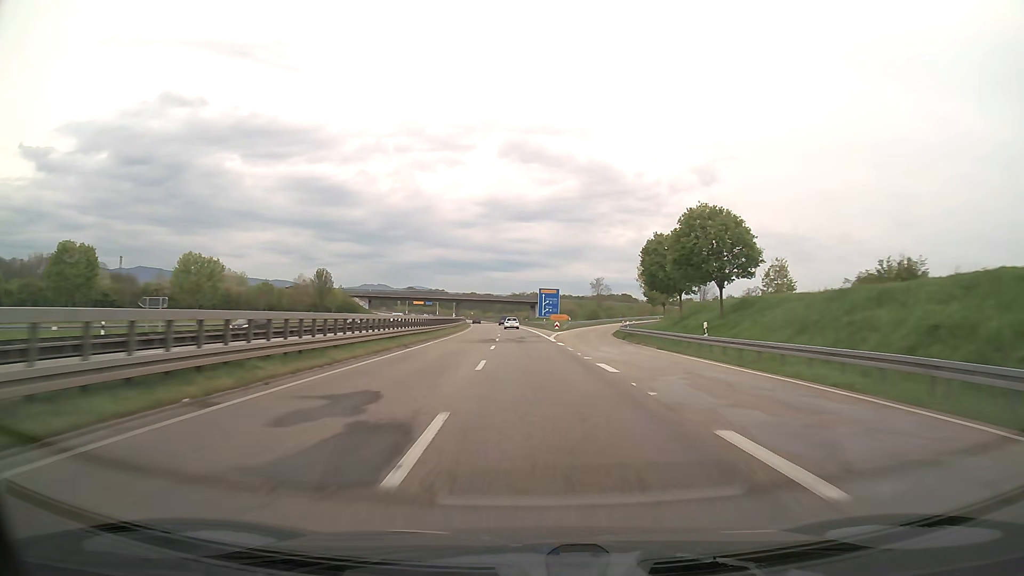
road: trunk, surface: asphalt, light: Day
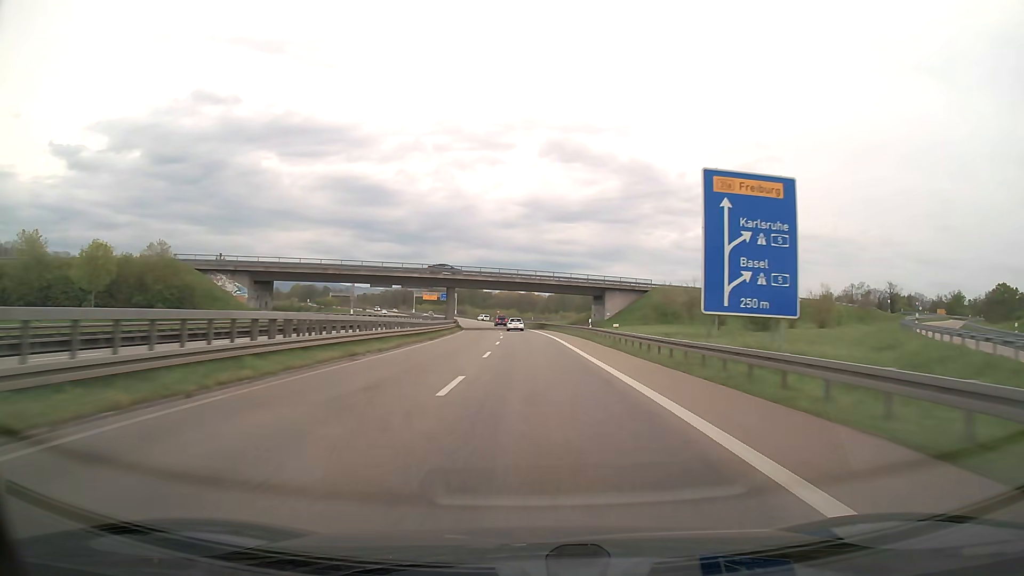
(-2.7, +89.2) m; -3°
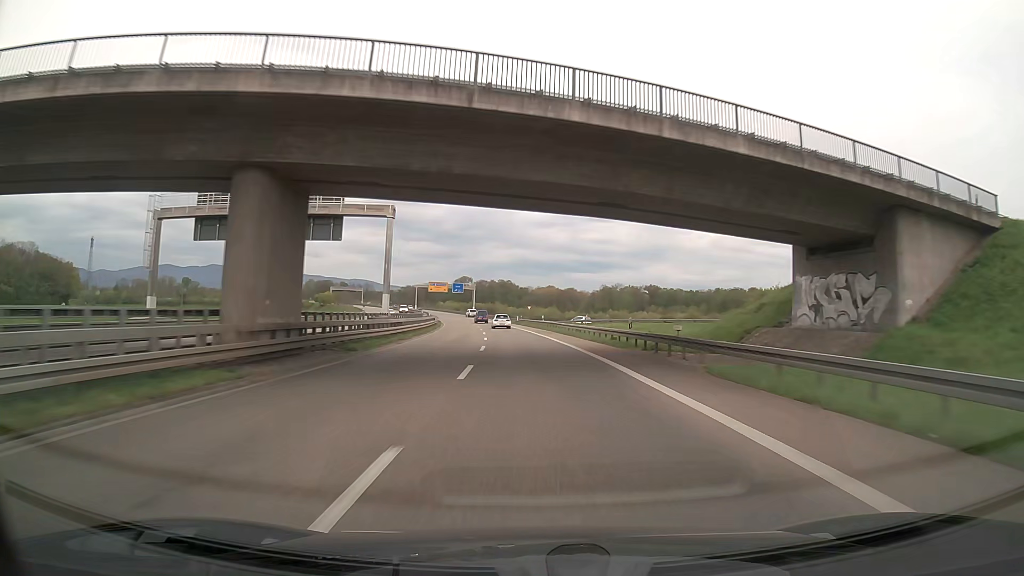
(-1.9, +68.5) m; -3°
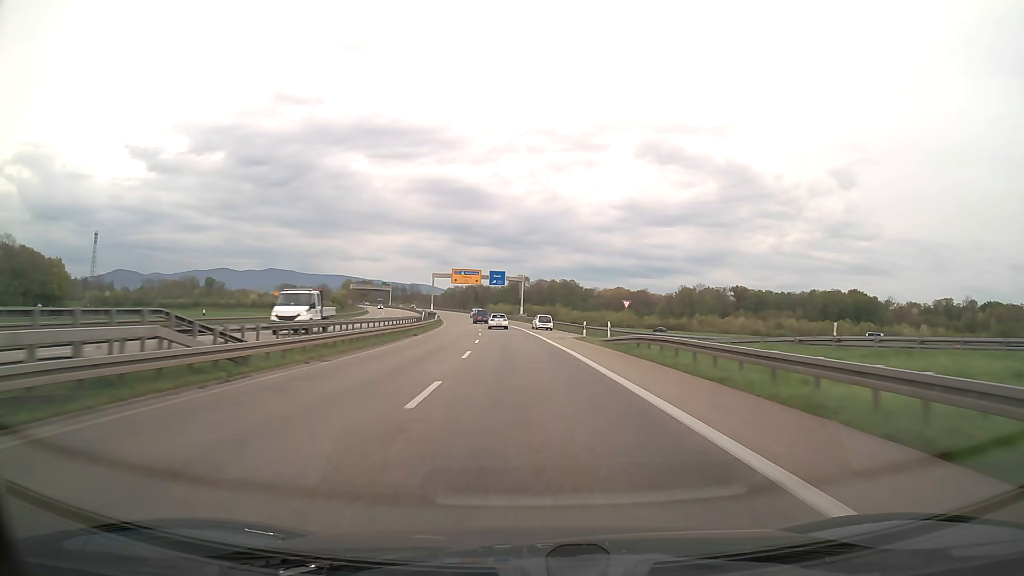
(-3.0, +64.2) m; -5°
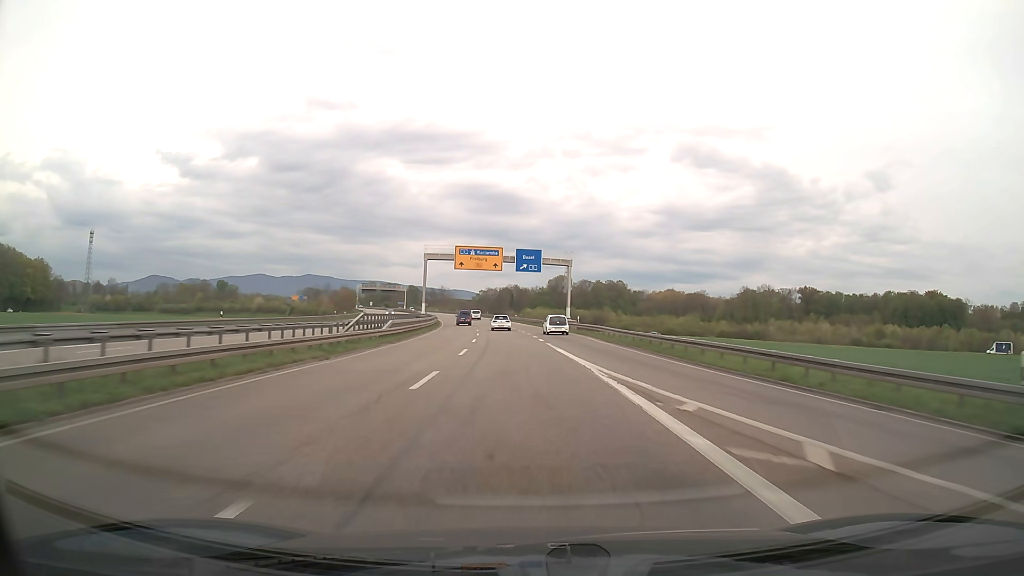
(-1.4, +45.3) m; -3°
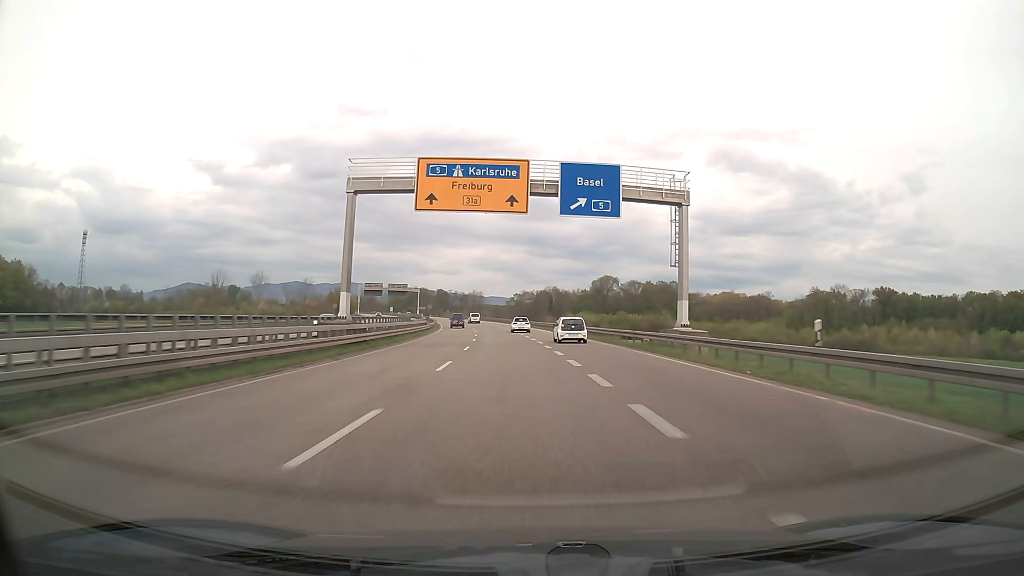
(-1.2, +42.7) m; -3°
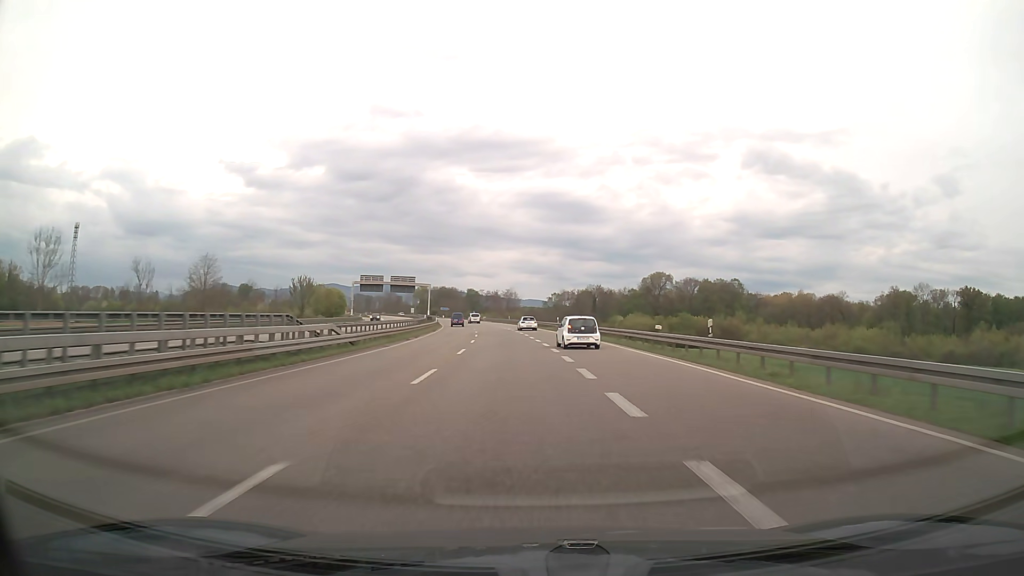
(-1.1, +39.9) m; -3°
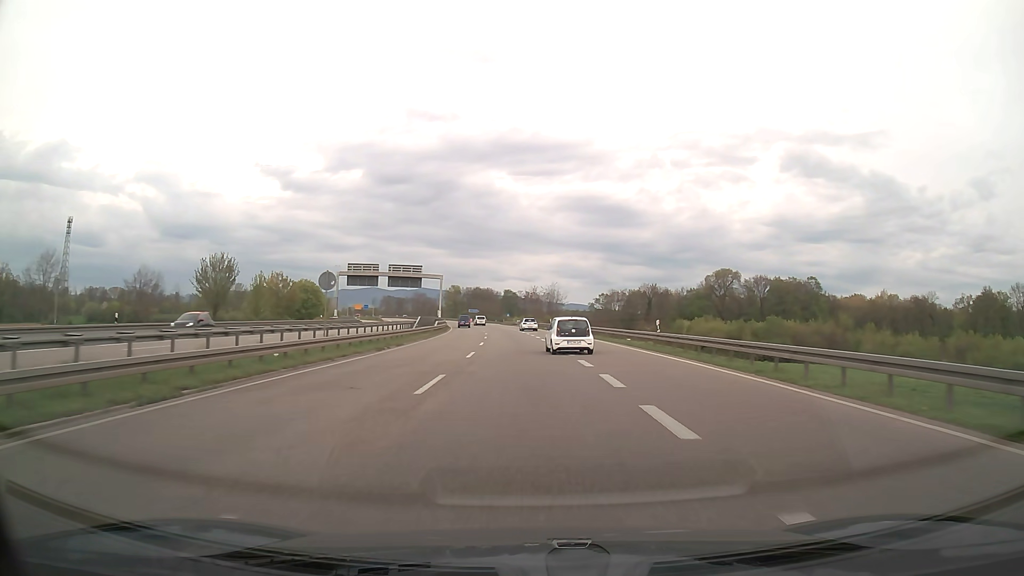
(-1.3, +37.7) m; -4°
(0, +10) (0, +20) (-1, +30) (-1, +40) (-2, +50) (-2, +60) (-3, +70) (-4, +80) (-5, +90) (-6, +100) m
